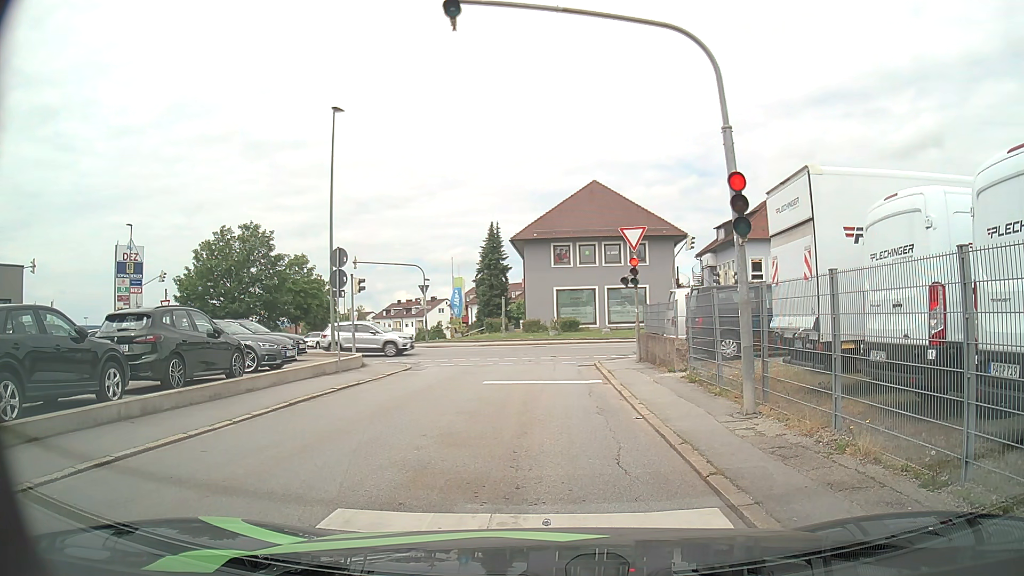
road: residential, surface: asphalt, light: Day
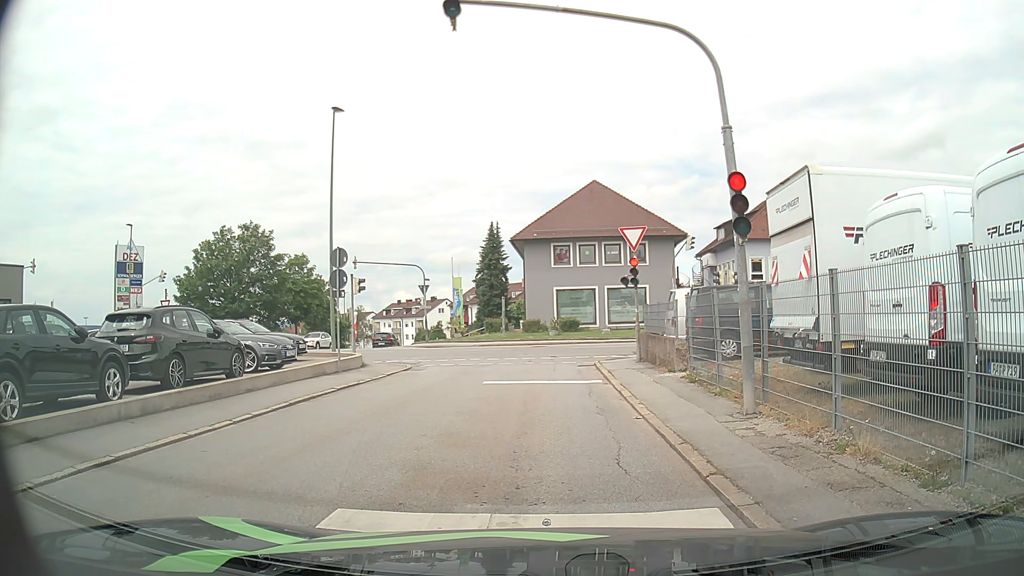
(0.0, 0.0) m; 0°
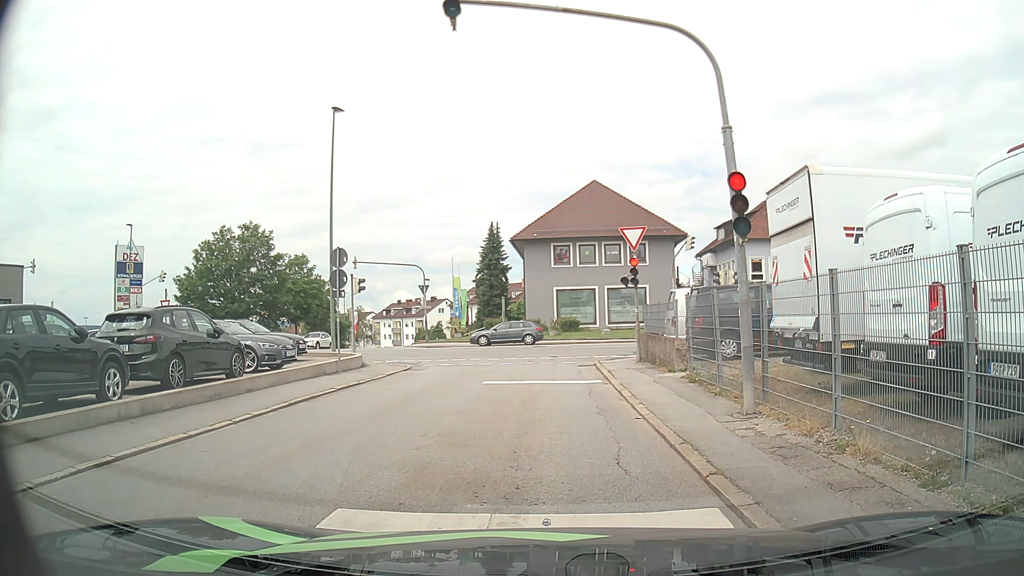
(0.0, 0.0) m; 0°
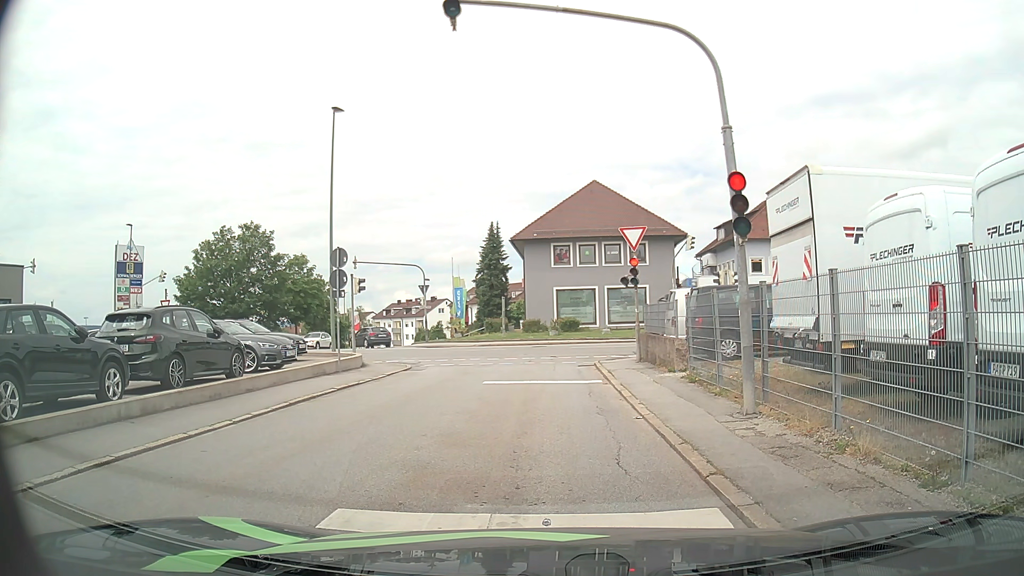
(0.0, 0.0) m; 0°
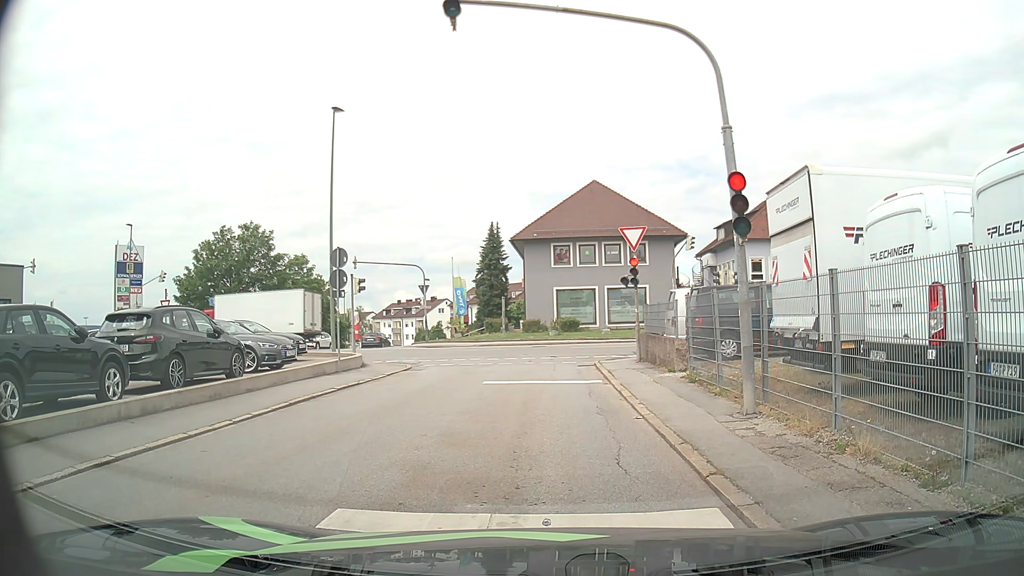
(0.0, 0.0) m; 0°
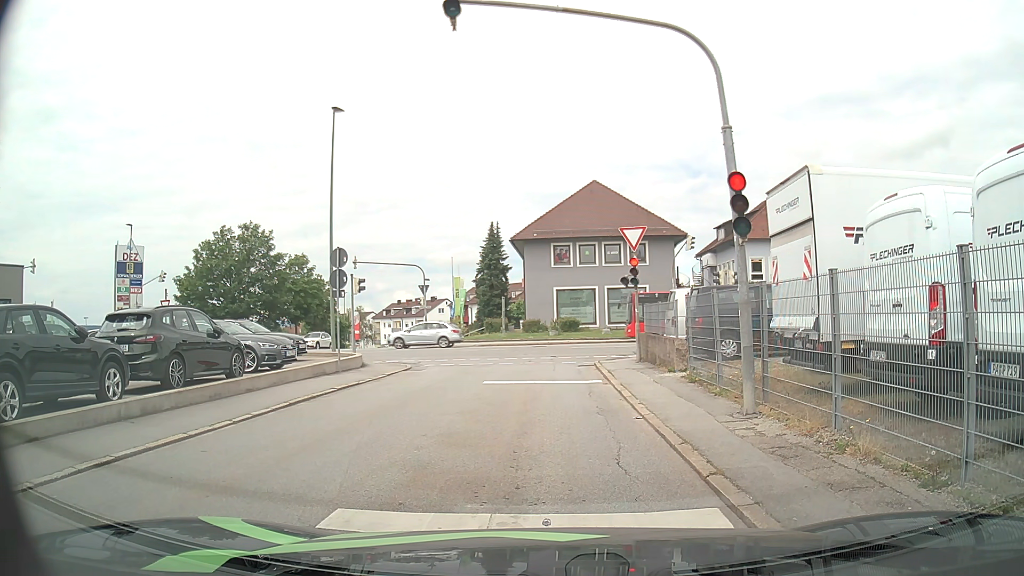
(0.0, 0.0) m; 0°
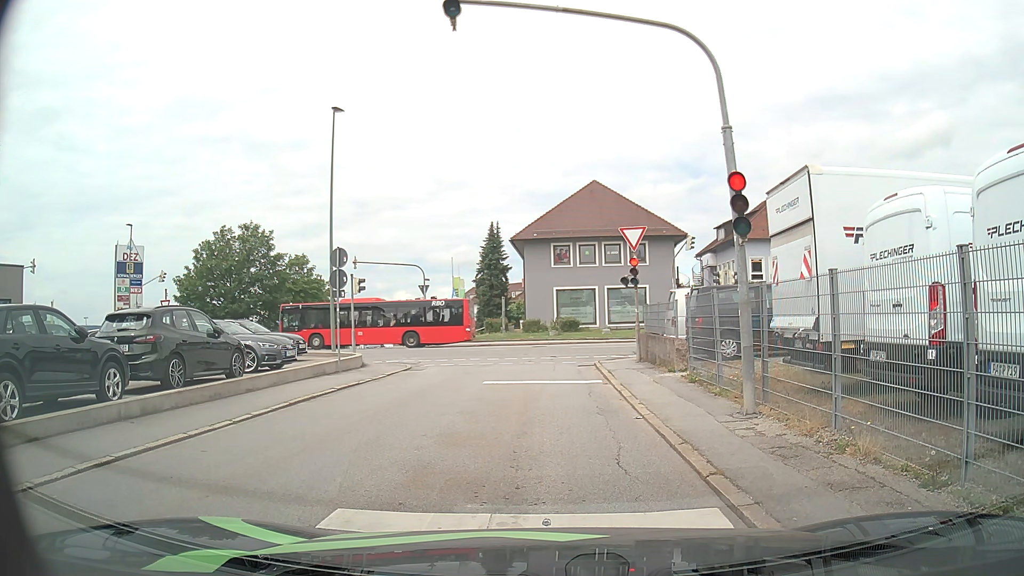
(0.0, 0.0) m; 0°
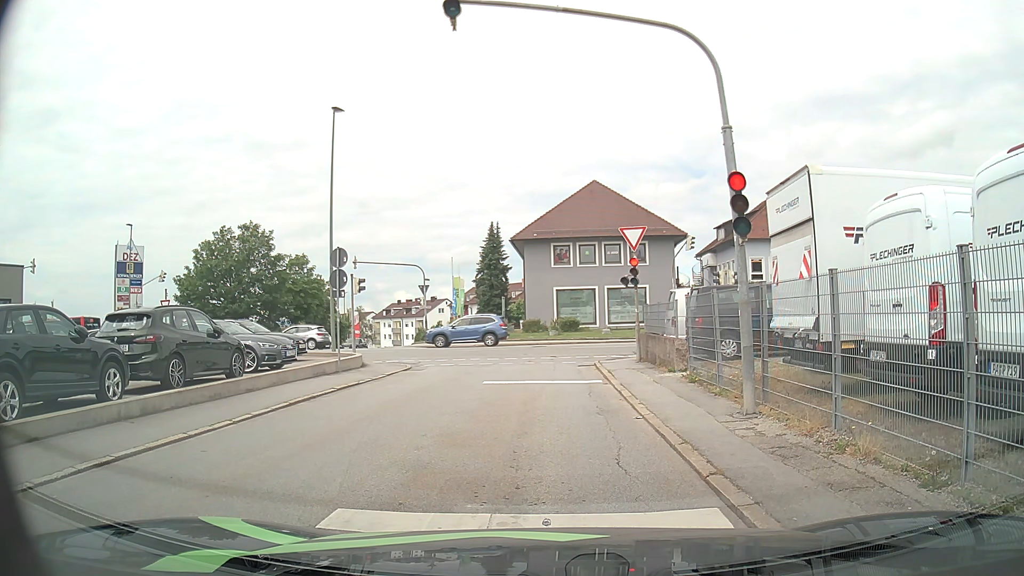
(0.0, 0.0) m; 0°
